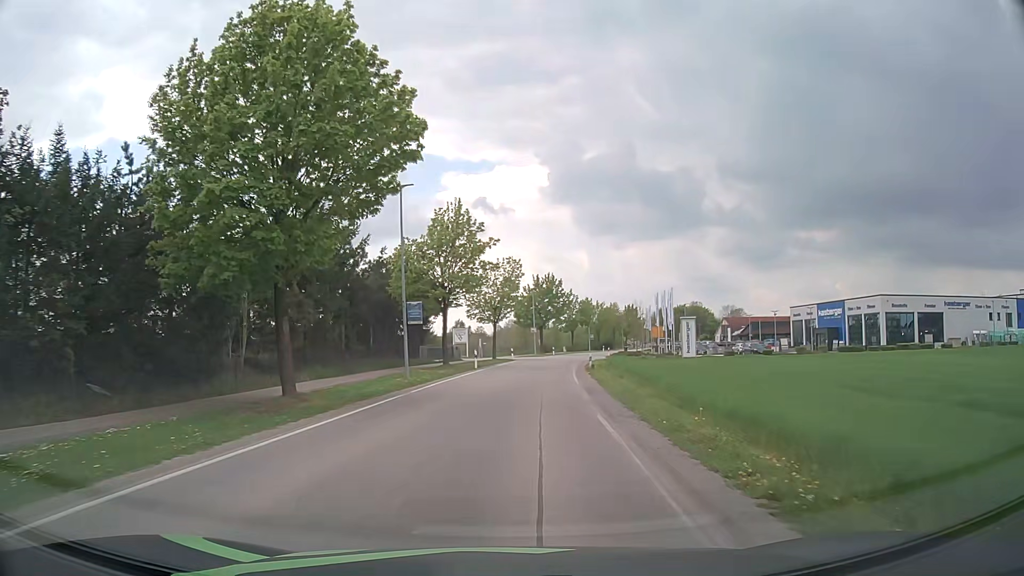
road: tertiary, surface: asphalt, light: Day
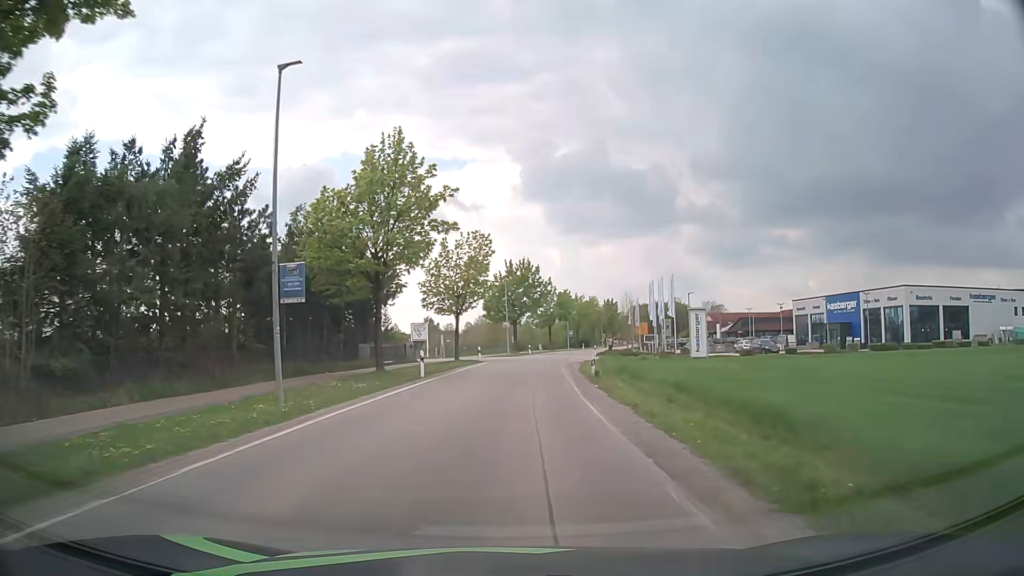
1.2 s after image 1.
(+0.2, +13.0) m; +2°
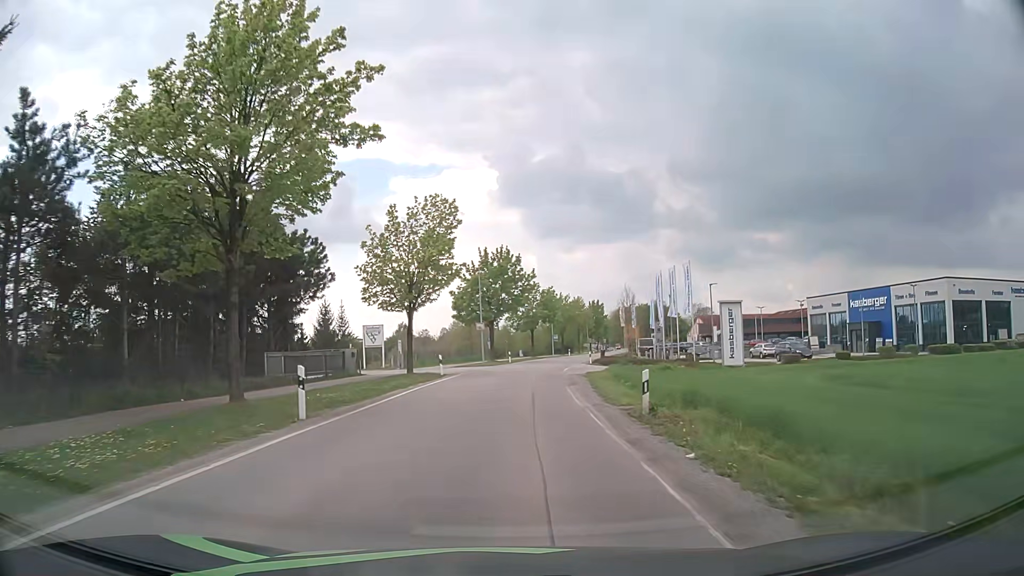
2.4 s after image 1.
(+0.2, +13.4) m; +2°
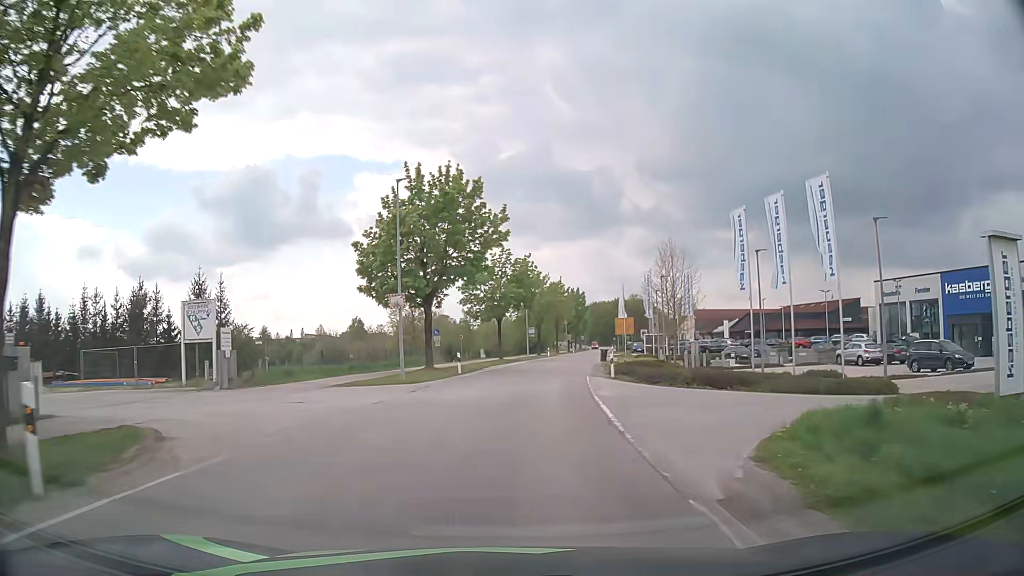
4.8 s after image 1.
(+0.8, +27.7) m; +3°
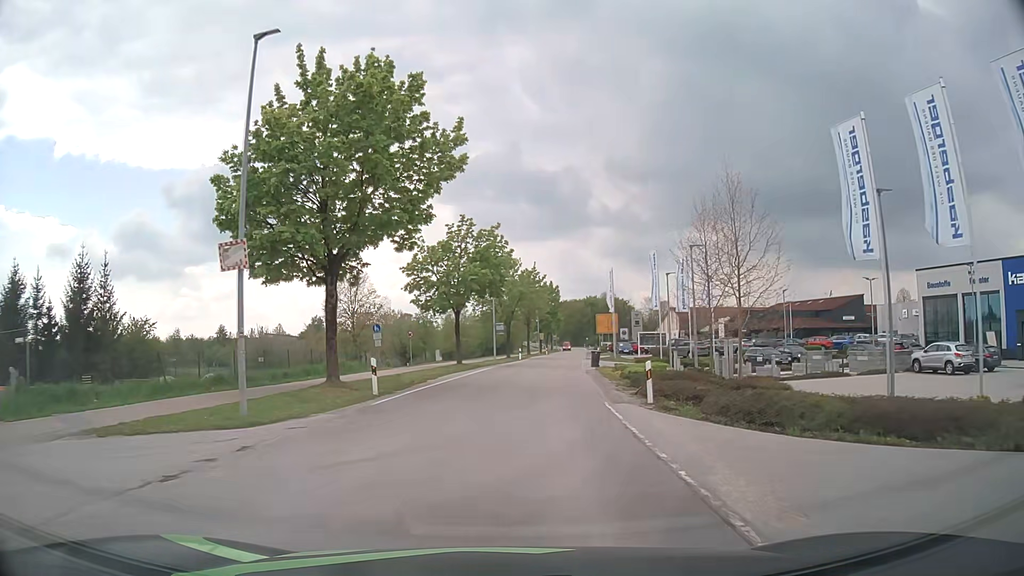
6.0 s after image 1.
(+0.3, +13.9) m; +2°
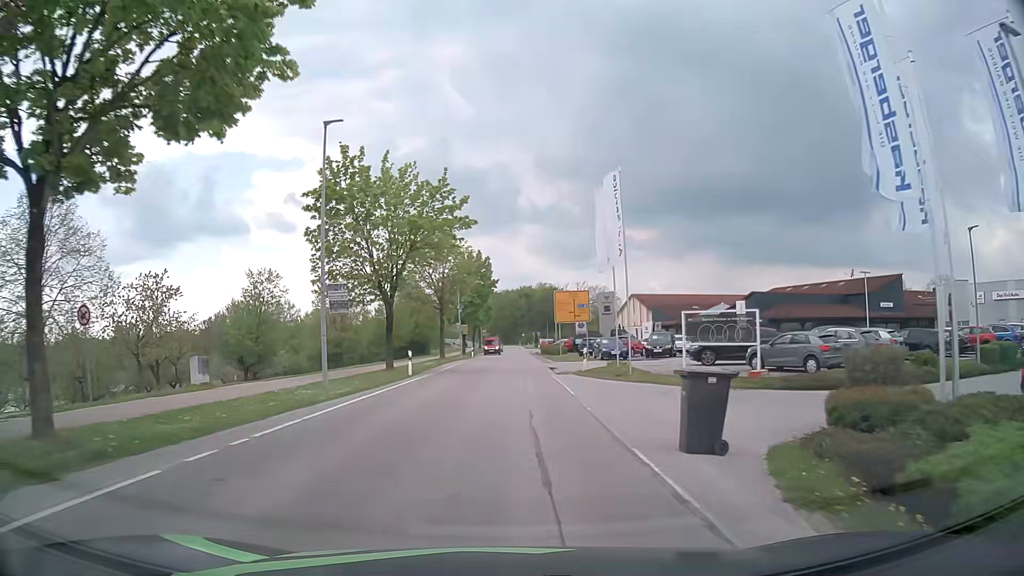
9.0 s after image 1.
(+2.4, +34.6) m; +7°
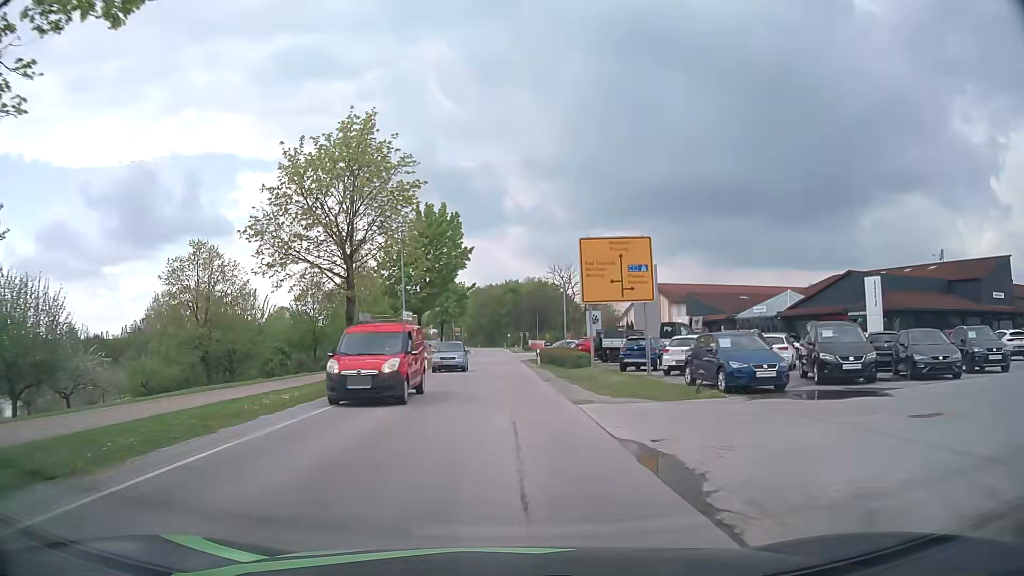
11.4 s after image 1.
(+0.3, +27.4) m; +1°
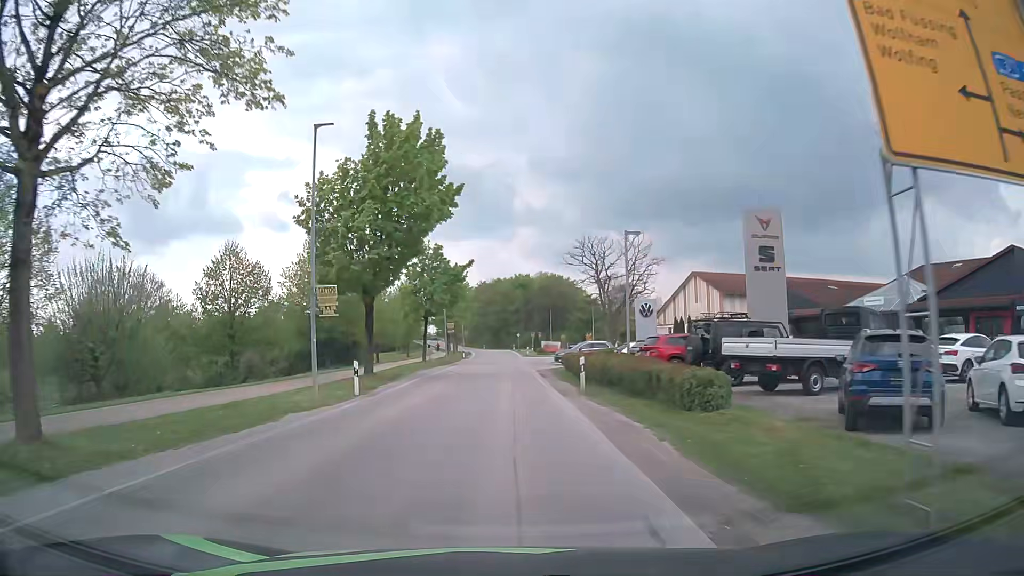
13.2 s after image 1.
(-0.2, +20.0) m; -1°
(0, +10) (0, +20) (0, +30) (0, +40) (0, +50) (0, +60) (0, +70) (0, +80) (0, +90) (0, +100) m
